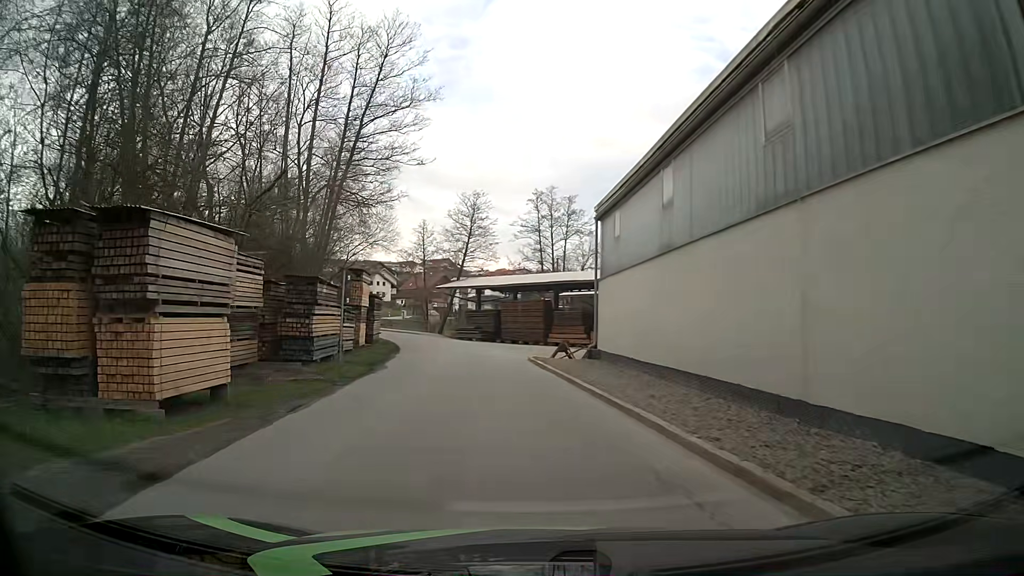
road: residential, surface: asphalt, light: Day
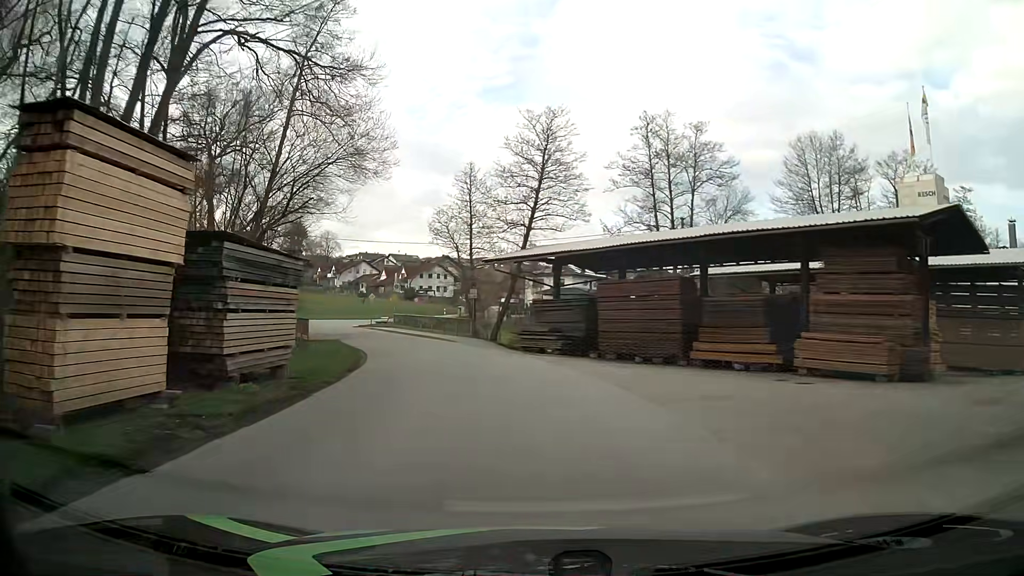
(-1.7, +25.8) m; -6°
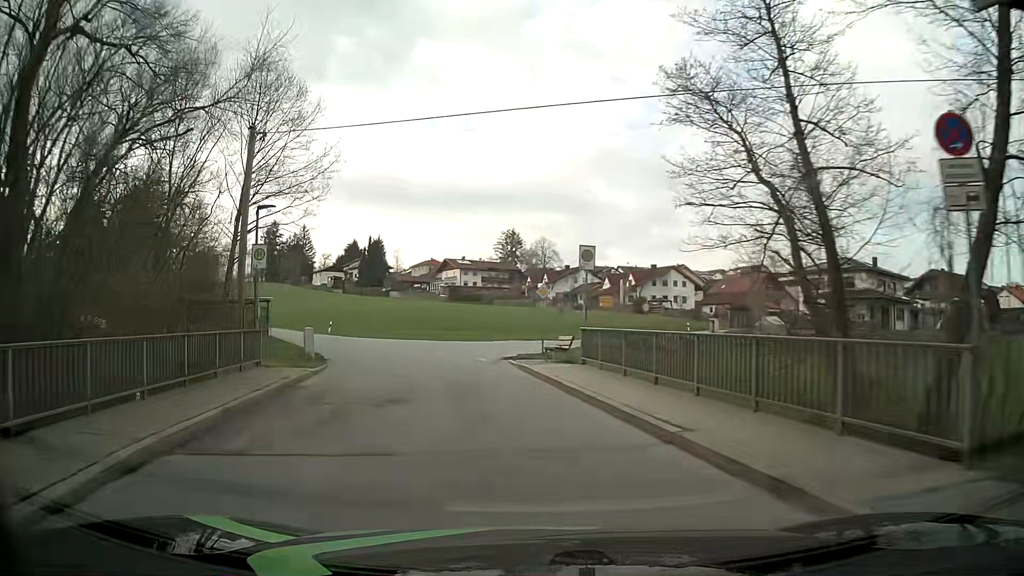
(-4.4, +30.6) m; -20°
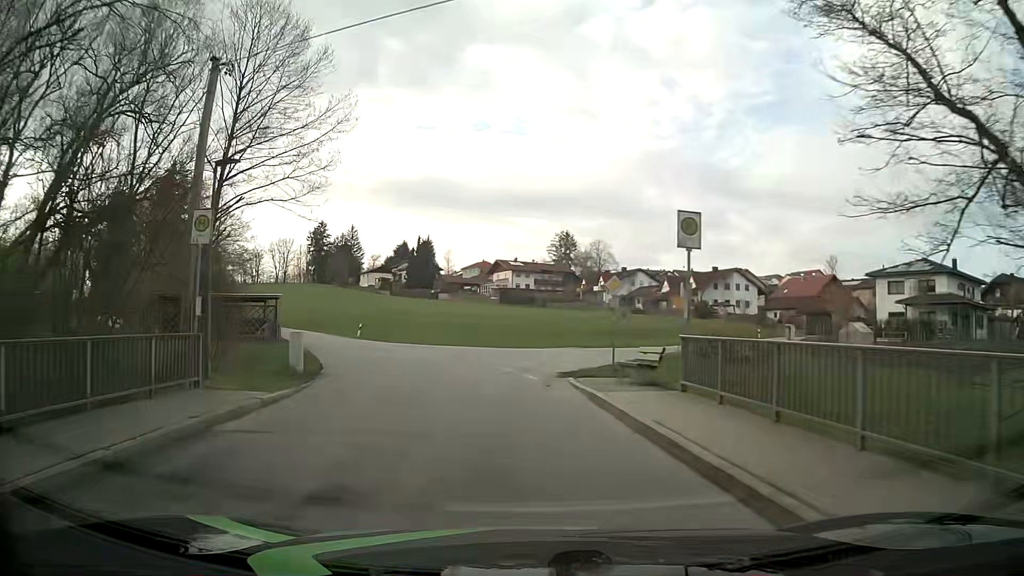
(-0.3, +6.4) m; -5°
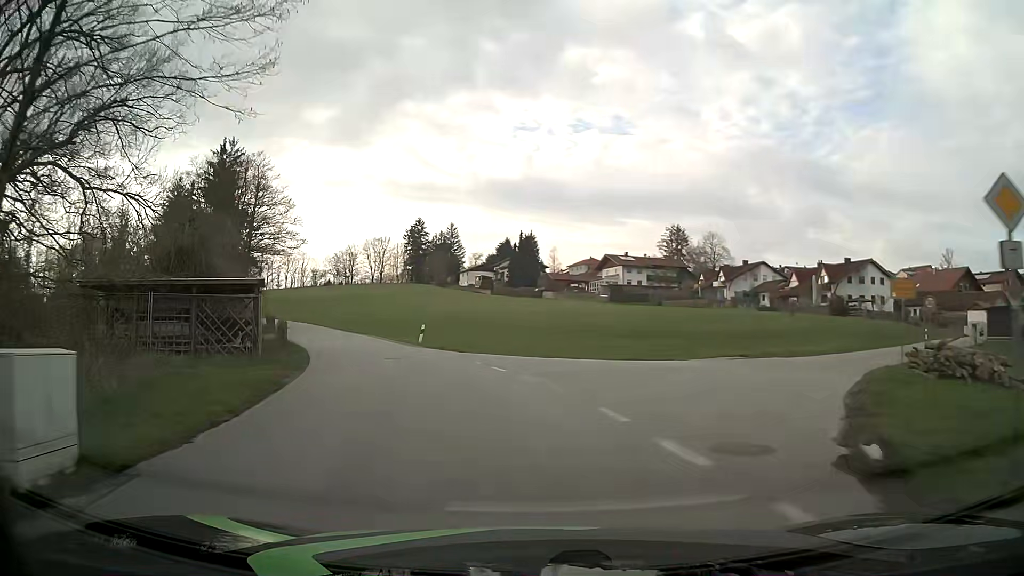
(-0.8, +13.2) m; -8°
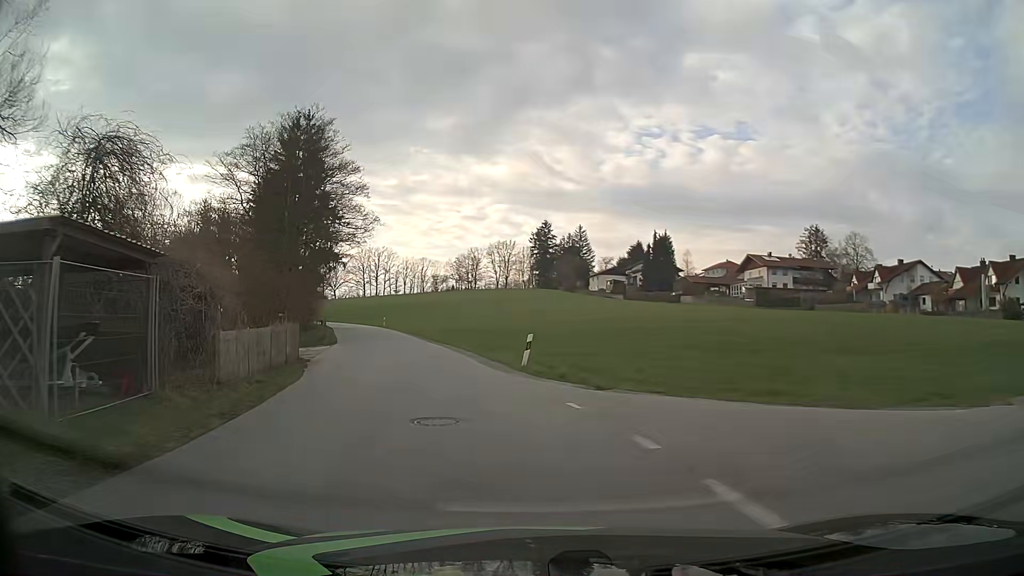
(-1.3, +13.7) m; -11°
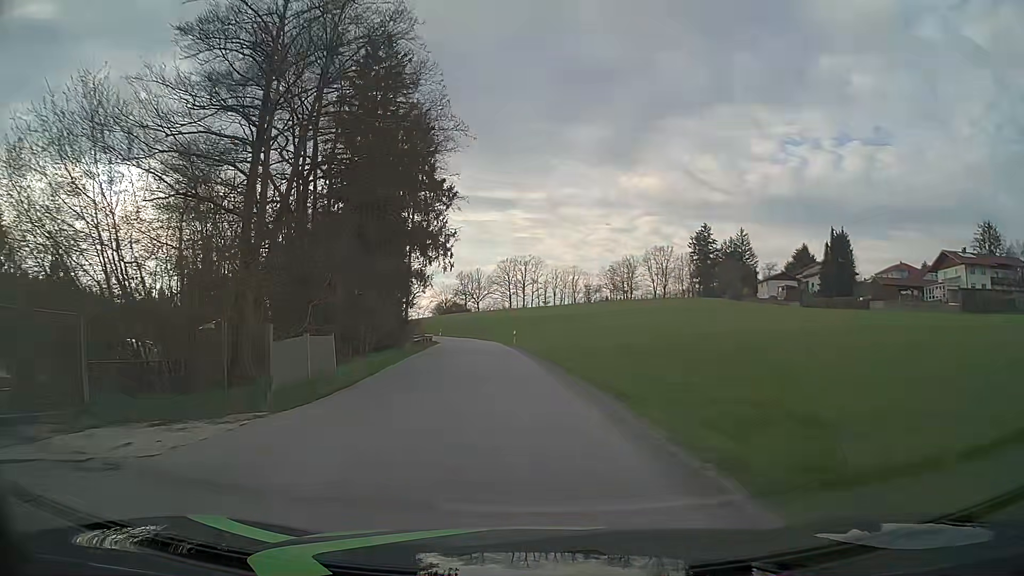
(-2.9, +21.3) m; -14°
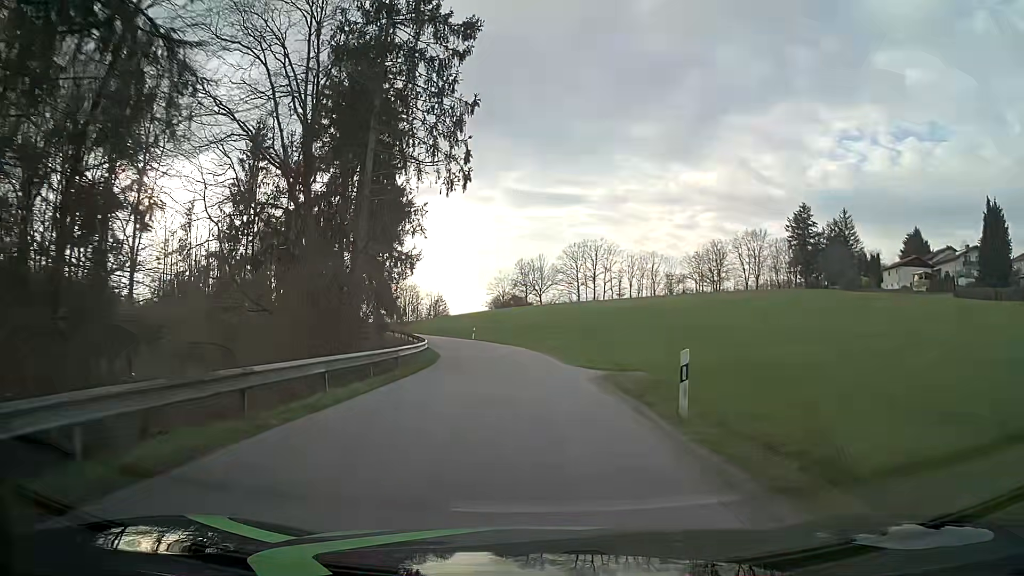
(-2.5, +37.7) m; -6°
(0, +10) (0, +20) (-1, +30) (-2, +40) (-4, +50) (-7, +59) (-11, +68) (-15, +78) (-19, +87) (-24, +96) m
